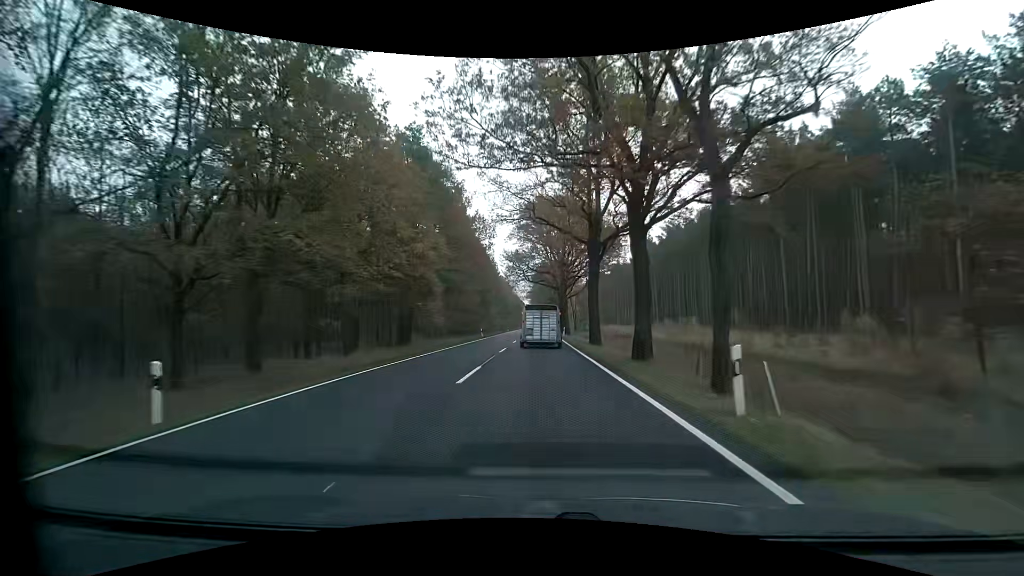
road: primary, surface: asphalt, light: Day
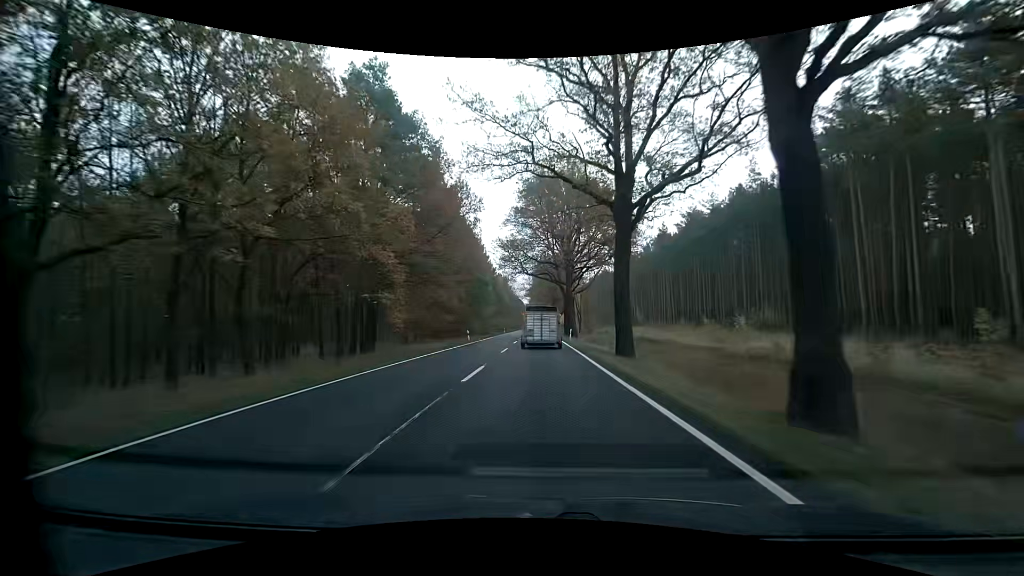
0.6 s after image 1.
(0.0, +11.4) m; 0°
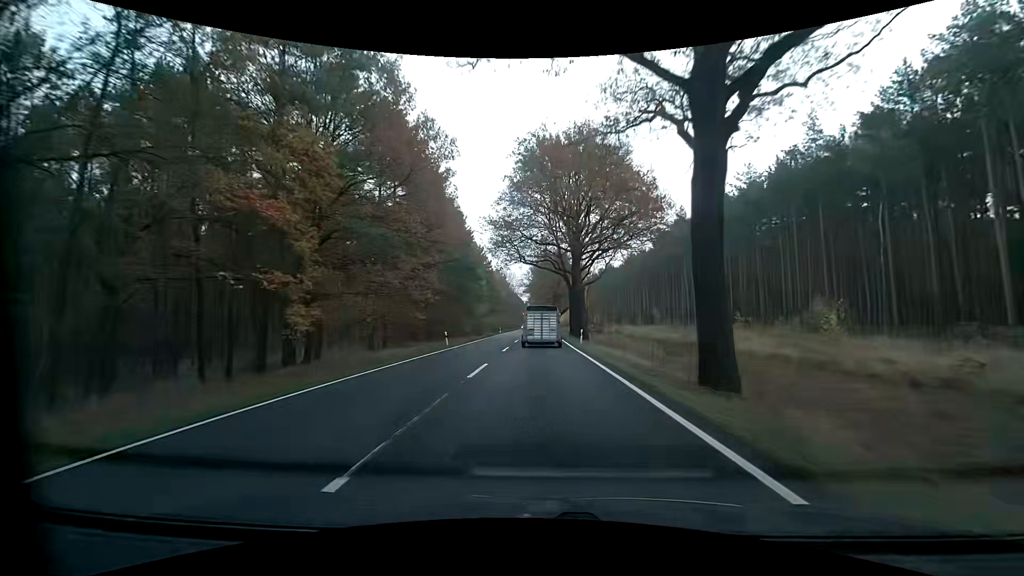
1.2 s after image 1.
(0.0, +11.4) m; 0°
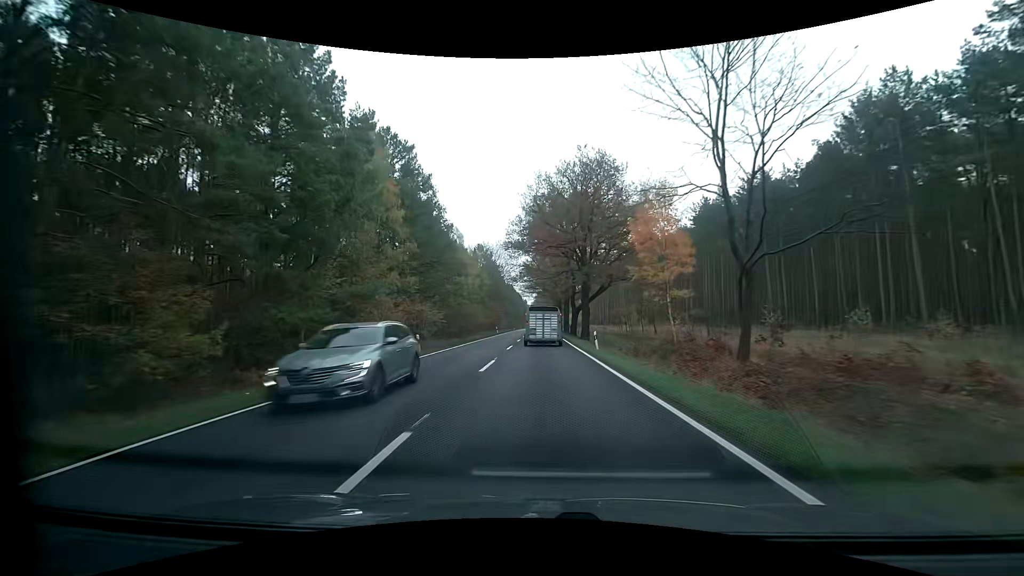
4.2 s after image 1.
(+0.1, +58.3) m; +1°
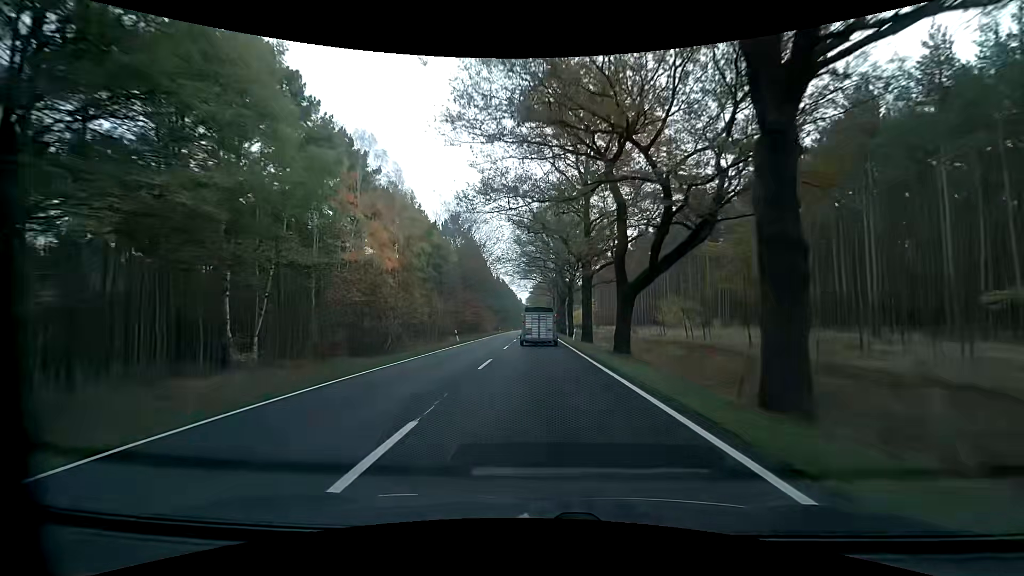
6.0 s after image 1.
(-0.1, +35.5) m; 0°
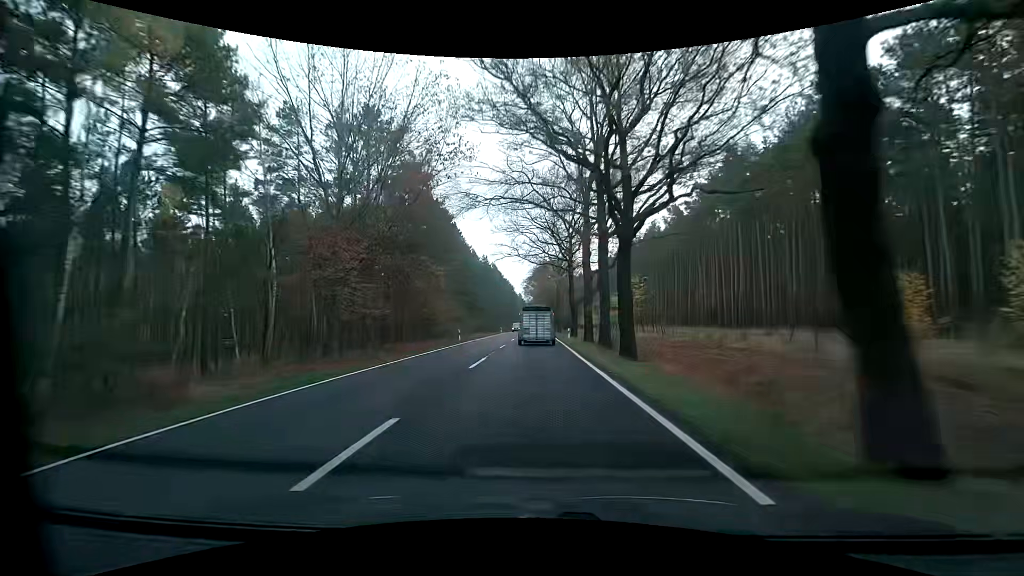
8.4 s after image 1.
(+0.2, +48.2) m; +1°
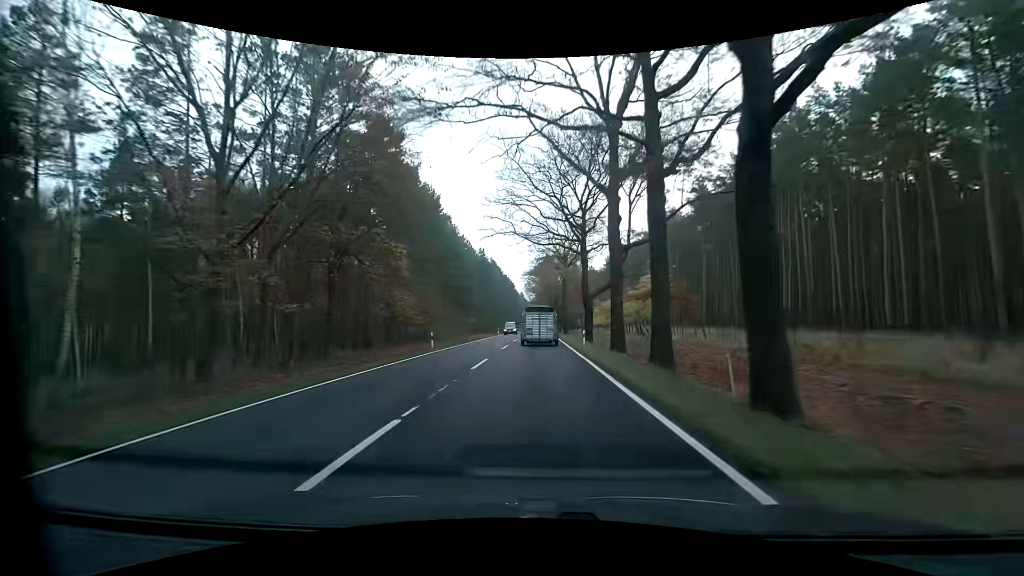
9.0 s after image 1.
(-0.1, +12.1) m; -1°
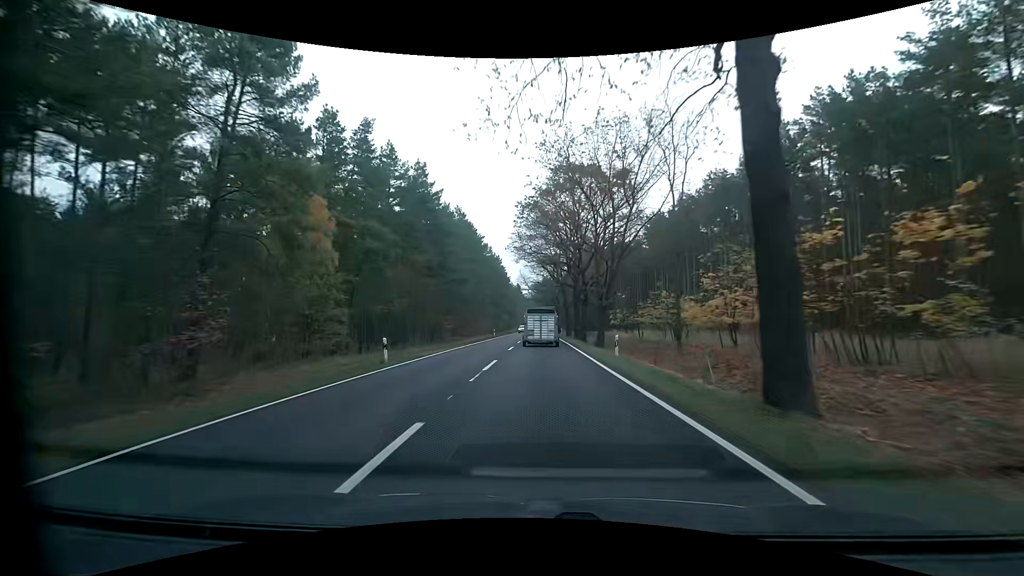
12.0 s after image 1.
(+0.1, +60.4) m; 0°
(0, +10) (0, +20) (0, +30) (0, +40) (+1, +50) (+1, +60) (+1, +70) (+1, +80) (+1, +90) (+1, +100) m
